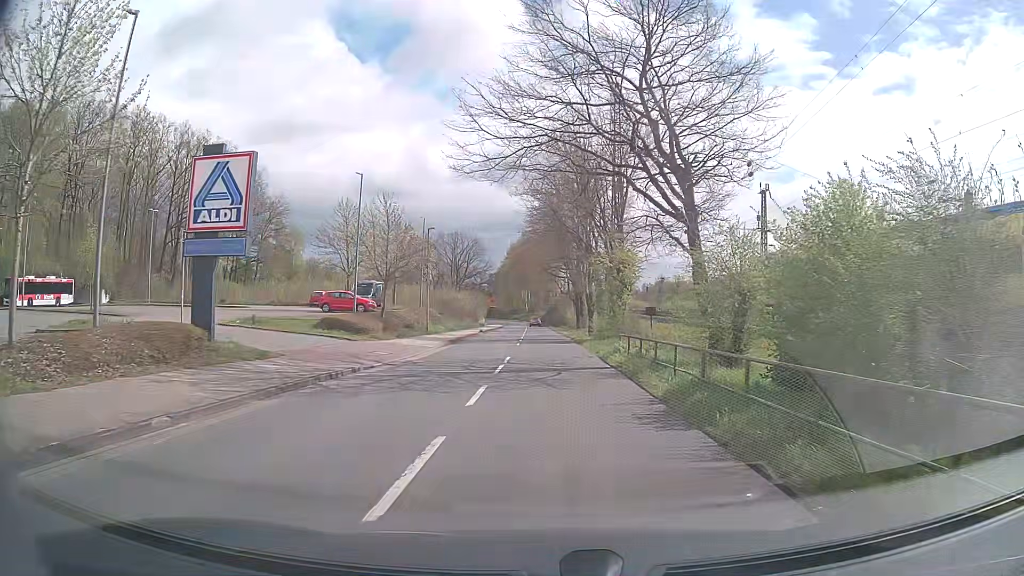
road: tertiary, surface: asphalt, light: Day
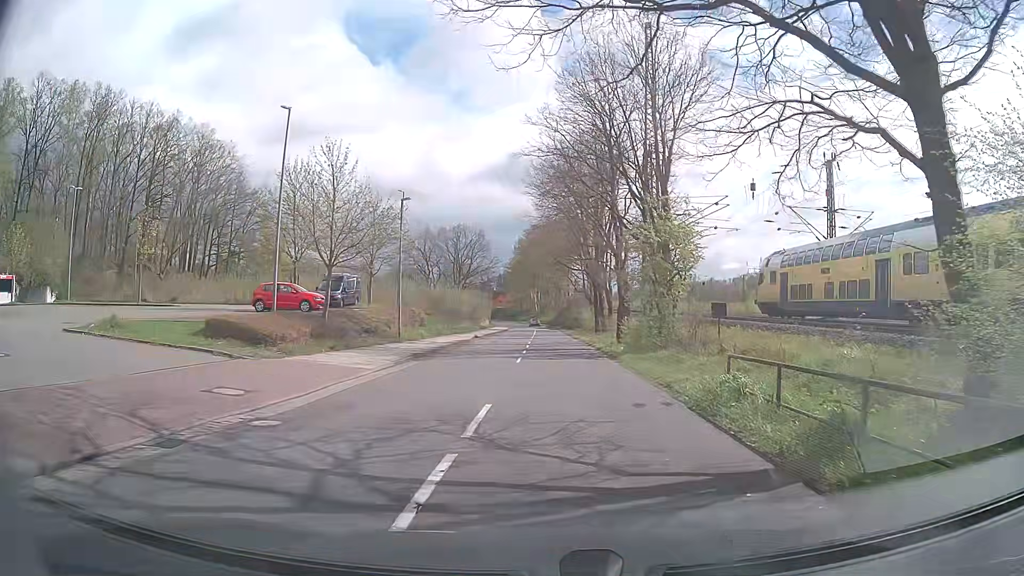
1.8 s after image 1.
(0.0, +12.4) m; 0°
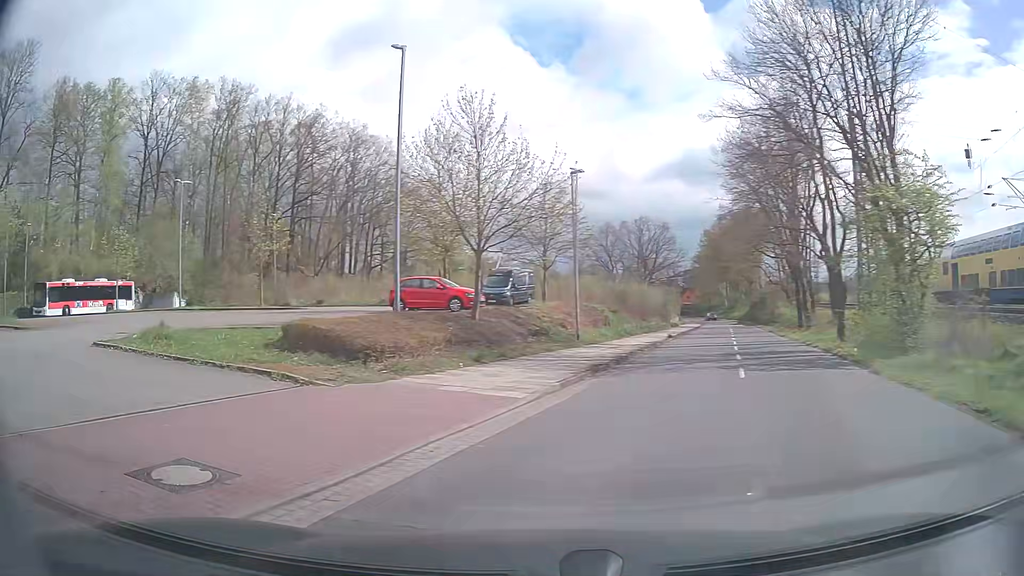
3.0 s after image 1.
(-0.5, +6.6) m; -16°
